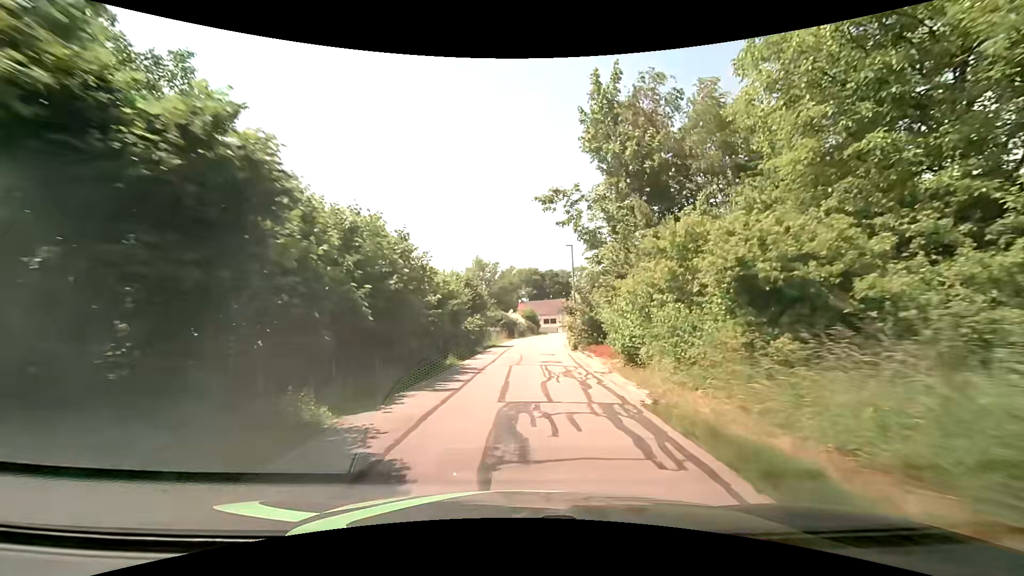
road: residential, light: Day
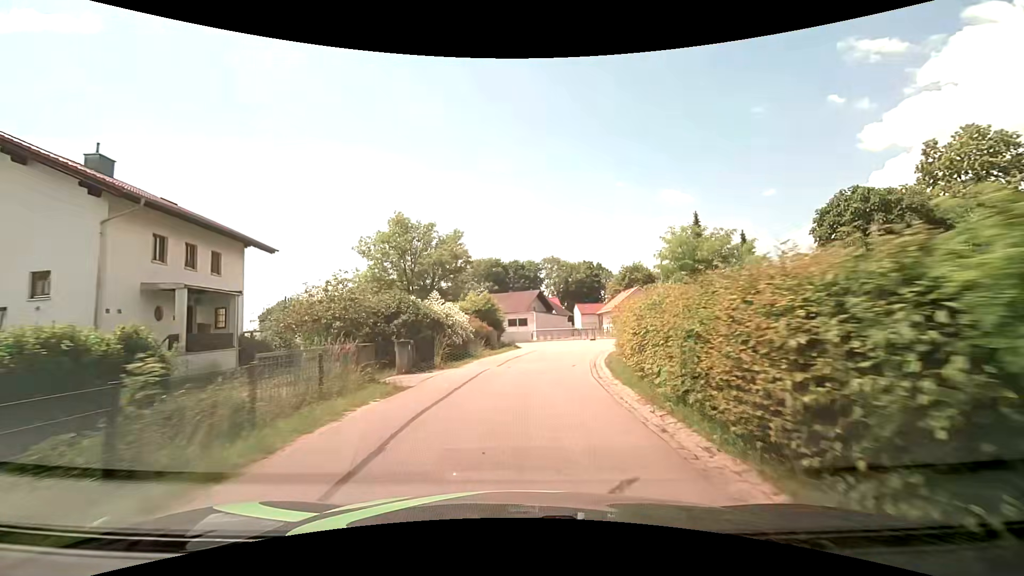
(+1.1, +32.4) m; +4°
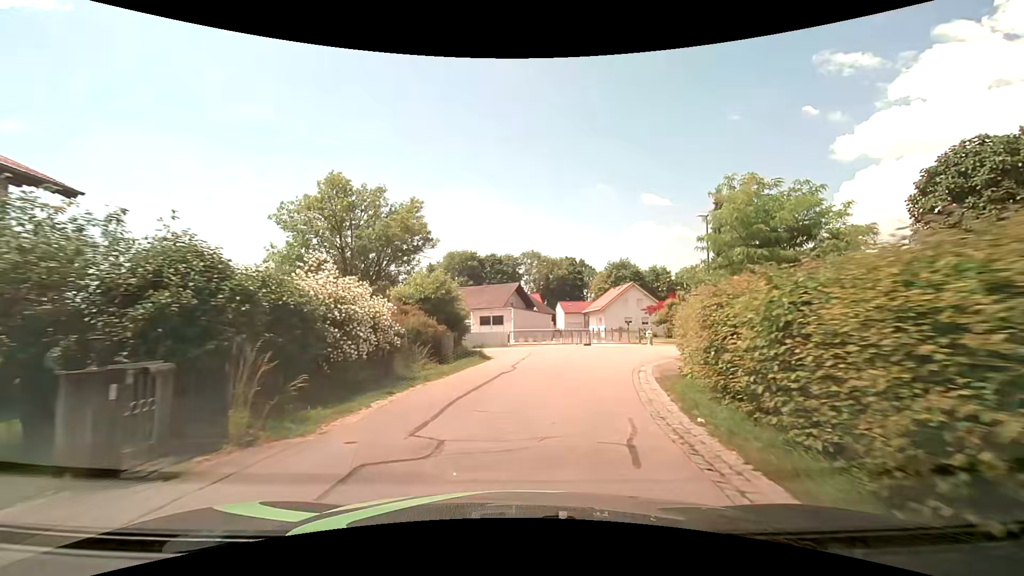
(+0.3, +11.1) m; +3°
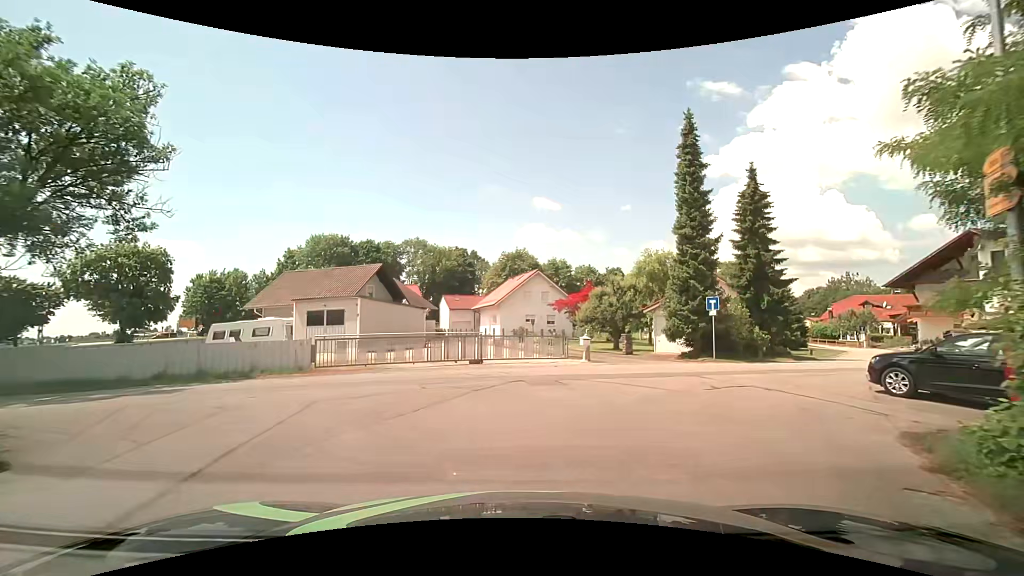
(+2.0, +16.9) m; +12°
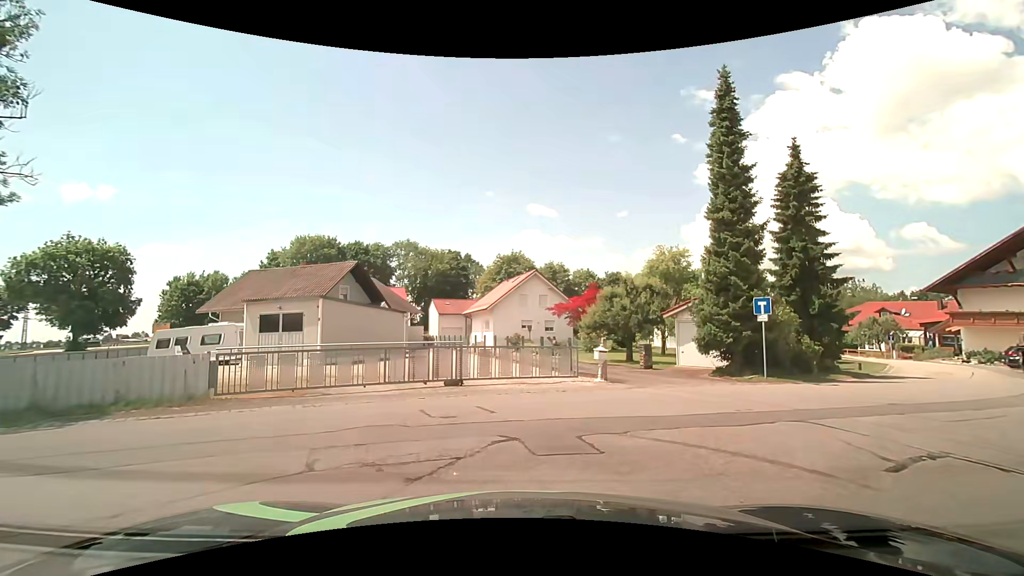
(+0.1, +5.0) m; +2°
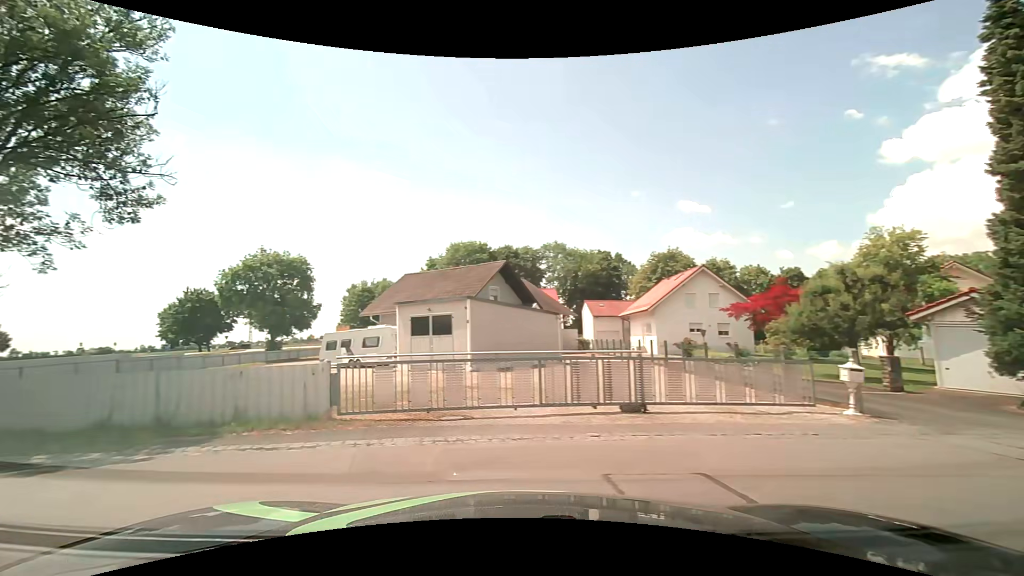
(-0.4, +3.6) m; -18°
